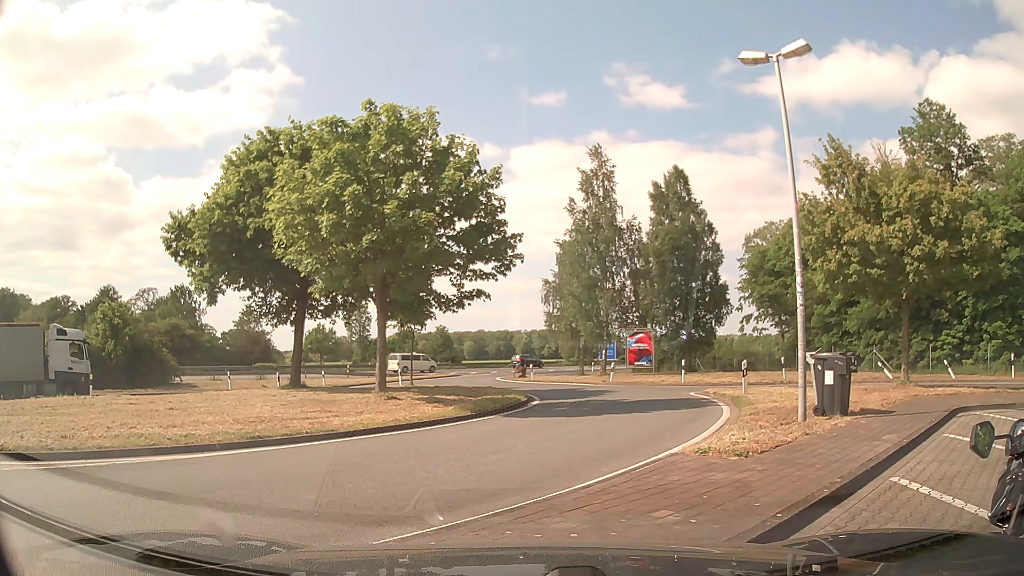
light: Day
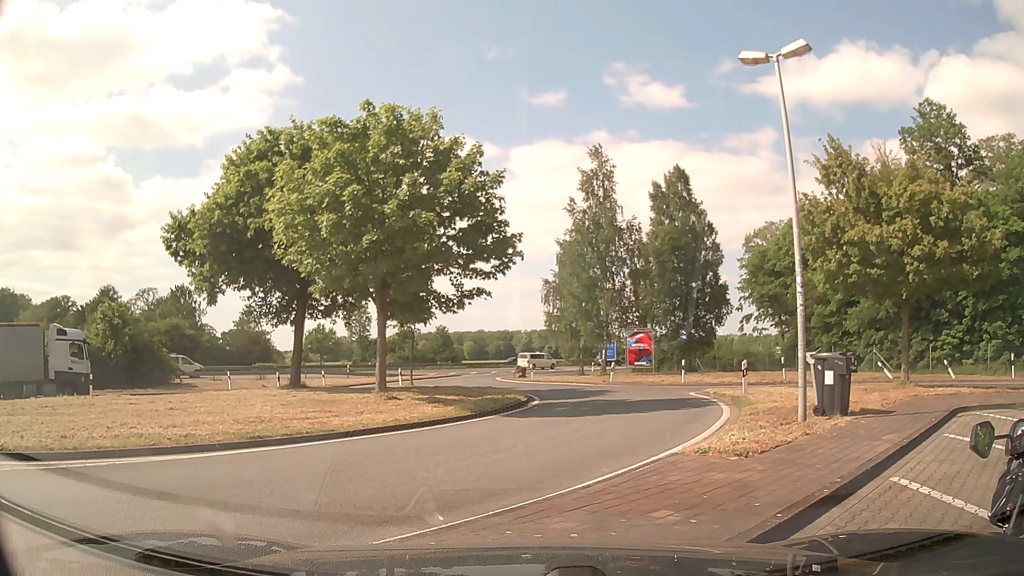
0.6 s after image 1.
(0.0, 0.0) m; 0°
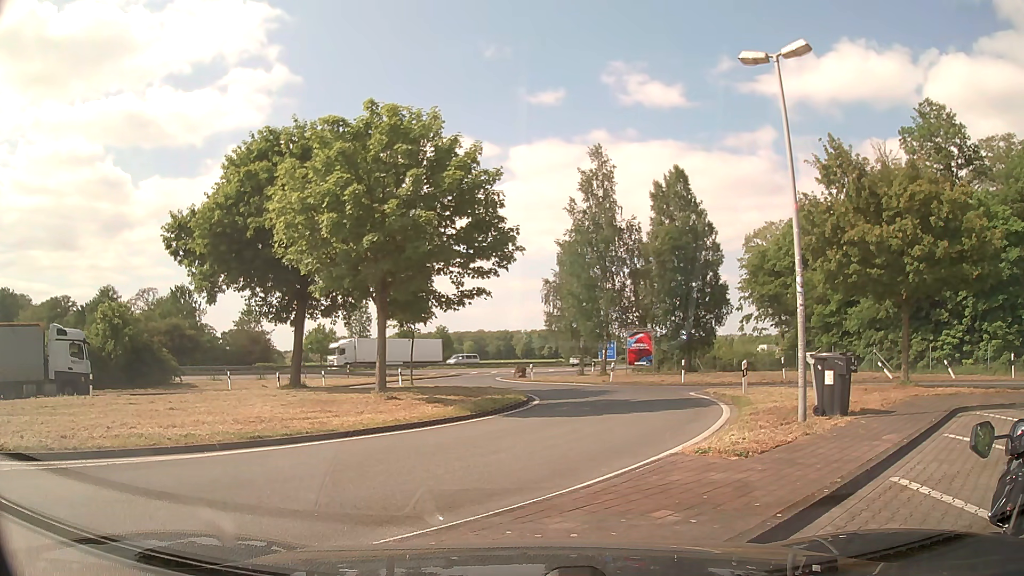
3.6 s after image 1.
(0.0, 0.0) m; 0°
